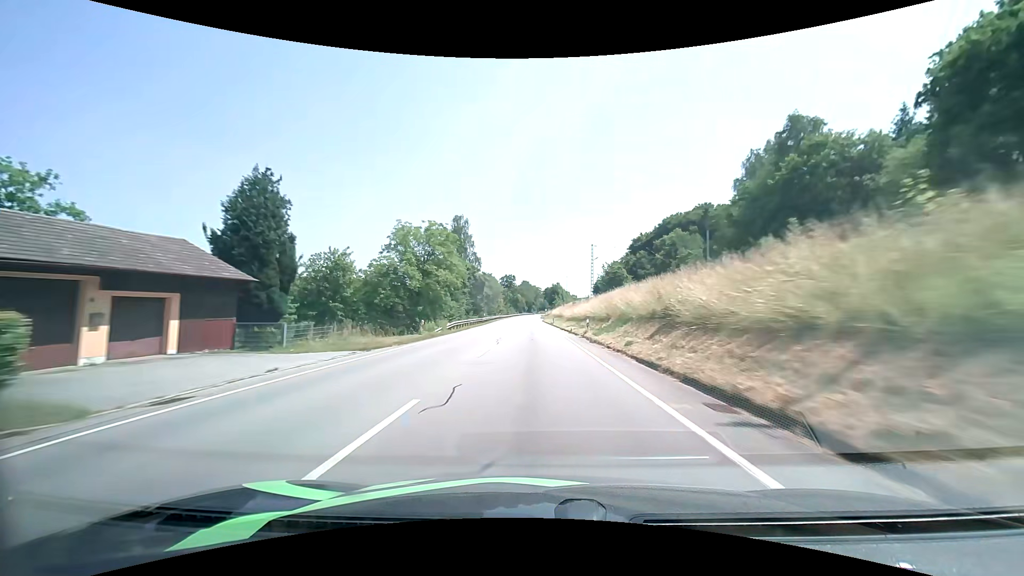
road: primary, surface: asphalt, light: Day
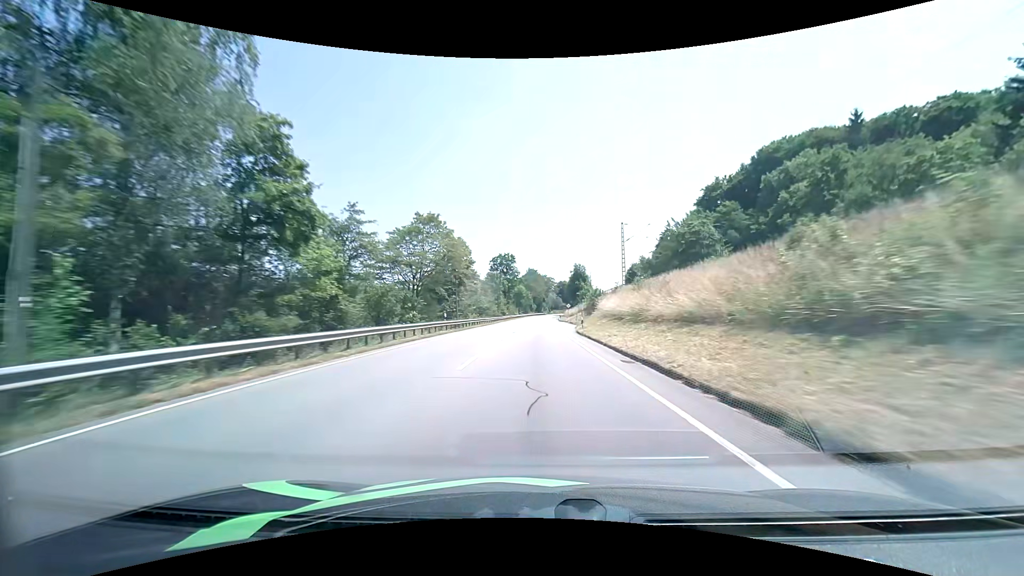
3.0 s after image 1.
(-1.2, +77.7) m; -1°
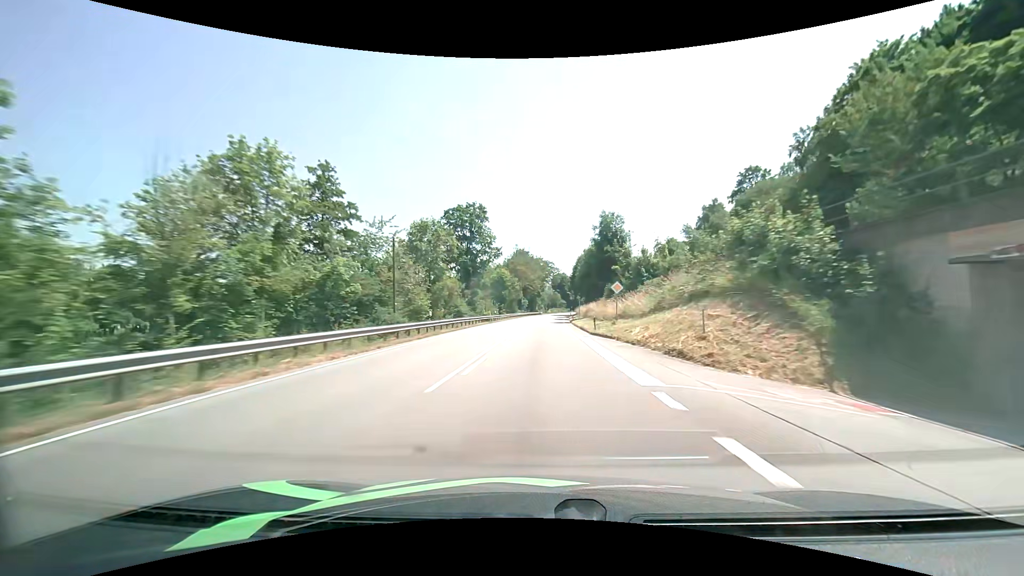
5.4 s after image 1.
(+0.3, +62.4) m; +1°
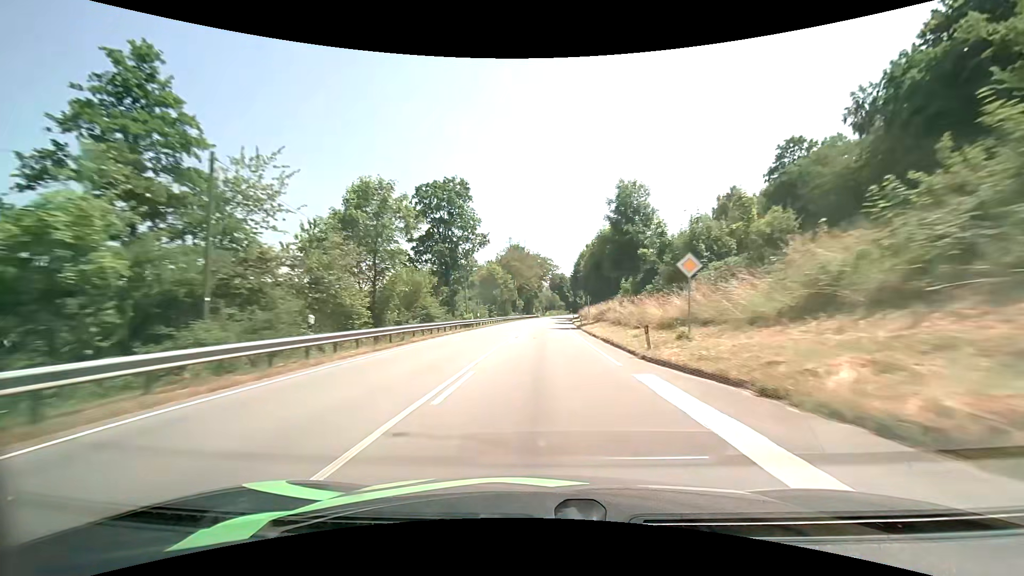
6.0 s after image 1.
(0.0, +15.5) m; 0°
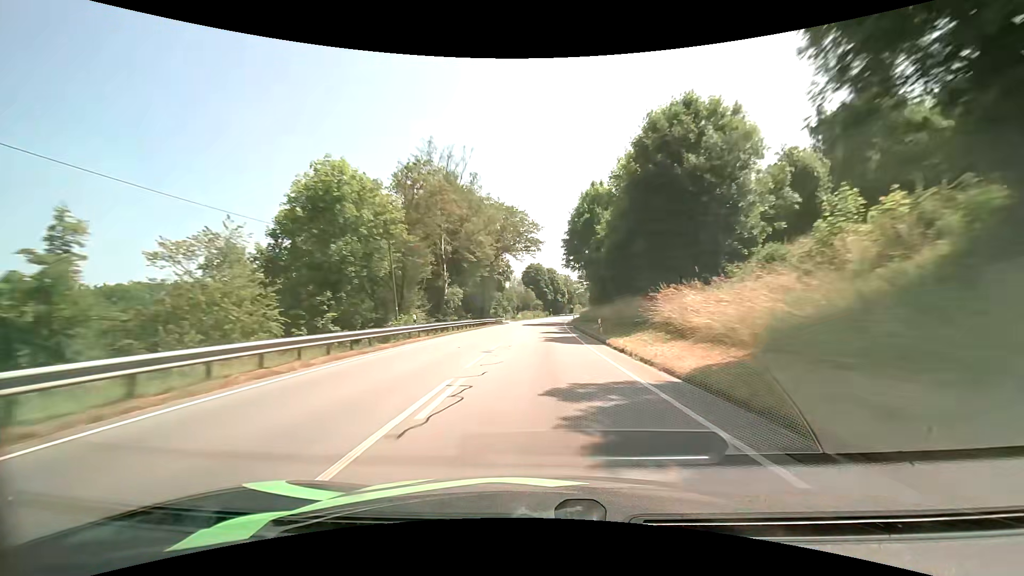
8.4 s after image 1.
(+1.3, +62.3) m; +3°
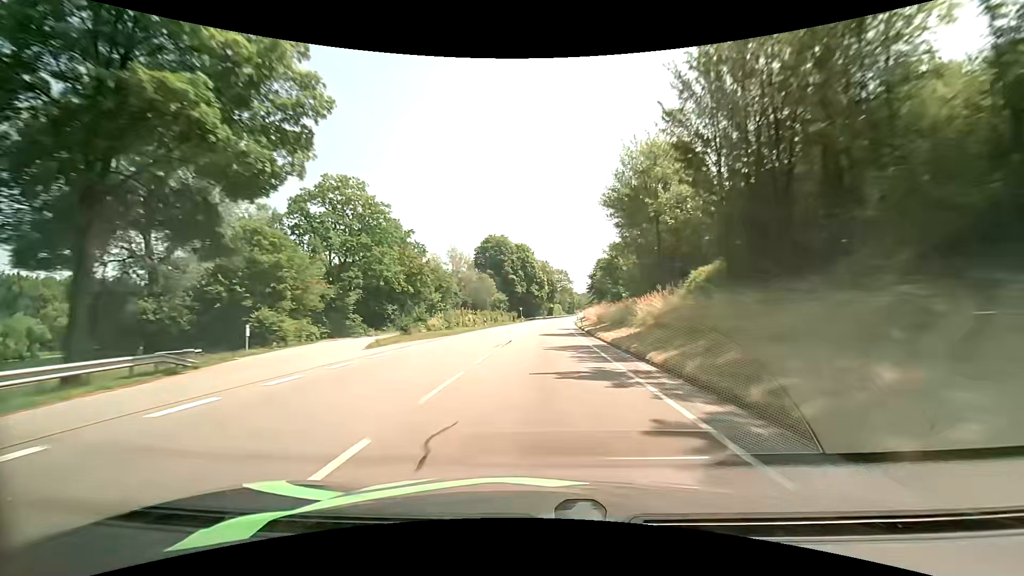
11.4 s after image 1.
(+2.1, +78.3) m; +3°
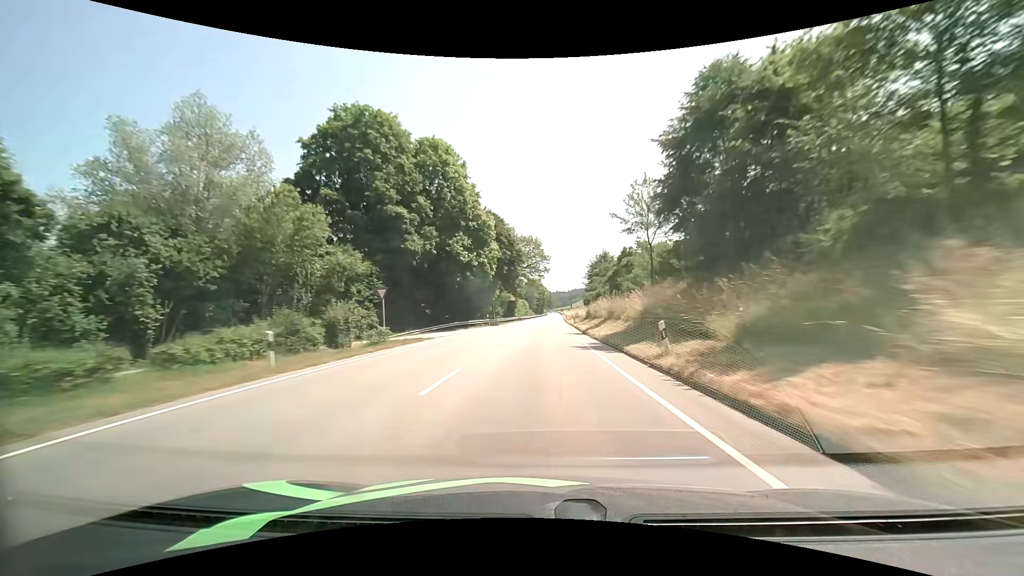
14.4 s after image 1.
(+3.1, +78.7) m; +4°
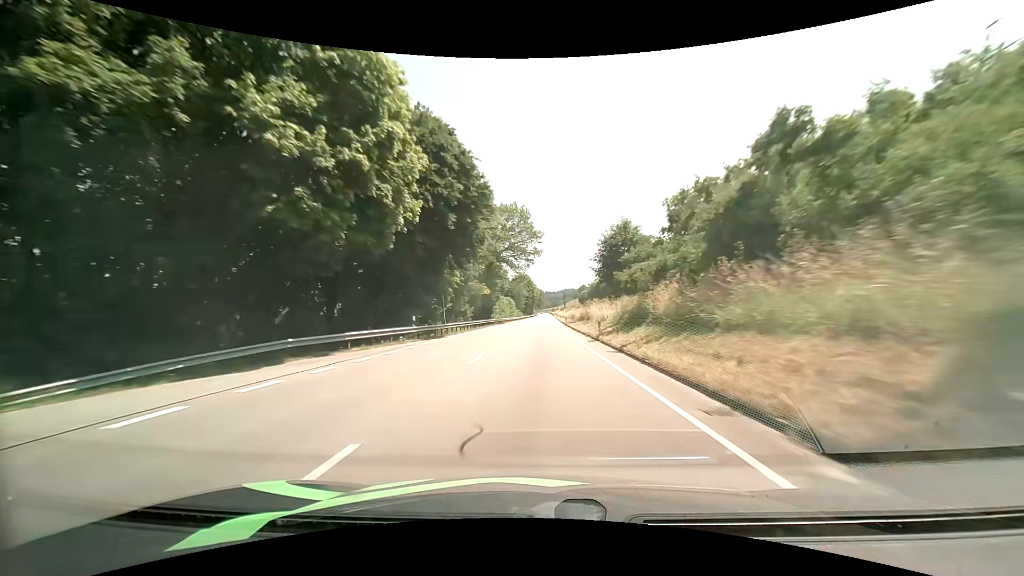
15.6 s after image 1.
(+0.2, +31.5) m; +1°
(0, +10) (0, +20) (0, +30) (0, +40) (+1, +50) (+1, +60) (+1, +70) (+1, +80) (+1, +90) (+2, +100) m
